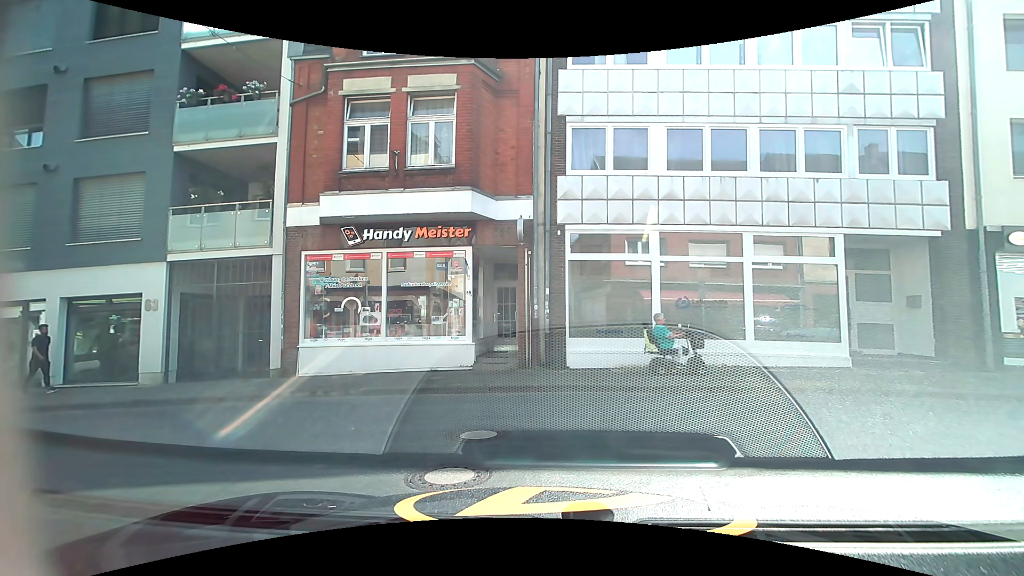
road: residential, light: Day
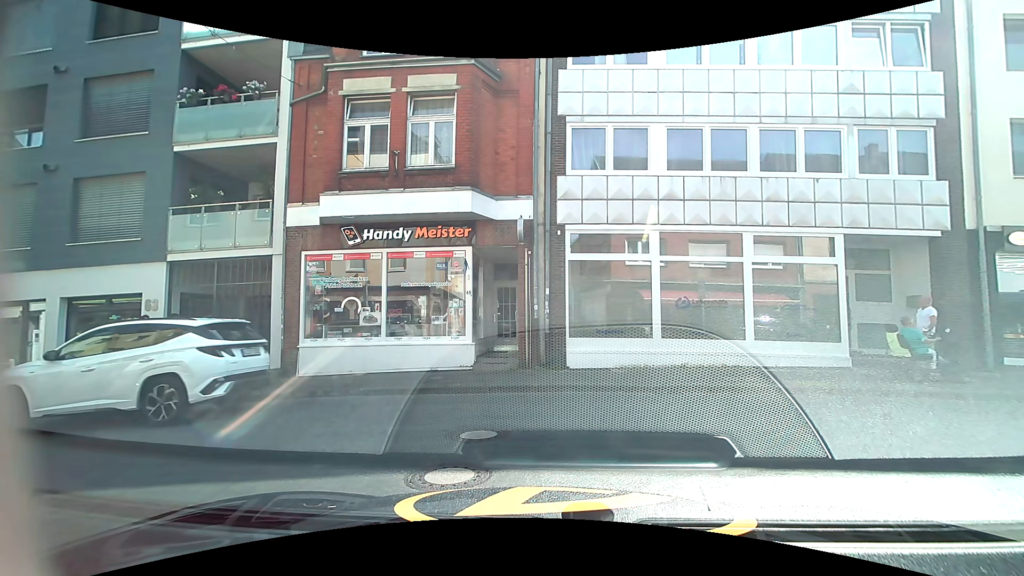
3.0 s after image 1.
(0.0, 0.0) m; 0°
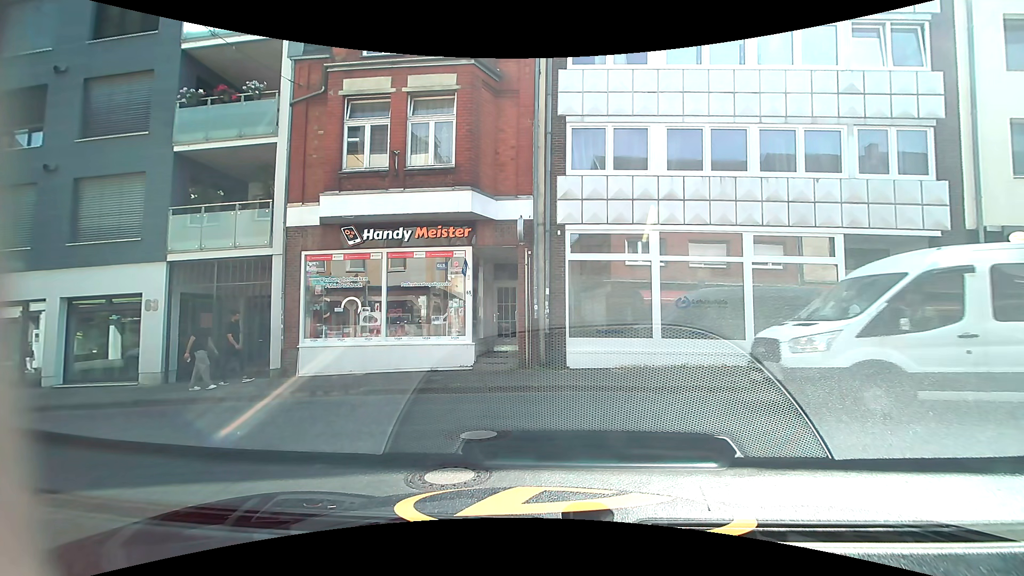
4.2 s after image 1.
(0.0, 0.0) m; 0°
